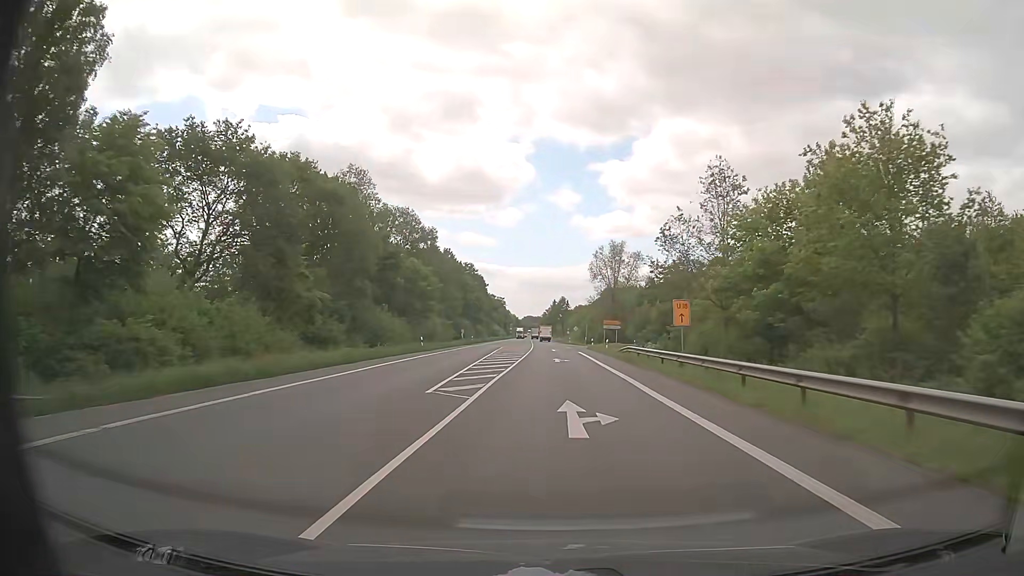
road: primary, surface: asphalt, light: Day
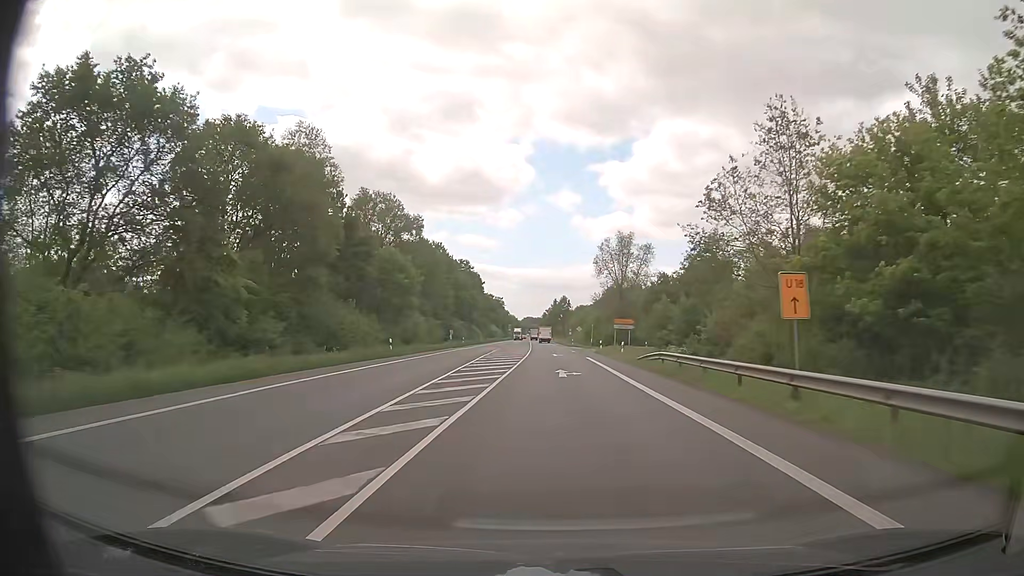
(0.0, +11.4) m; 0°
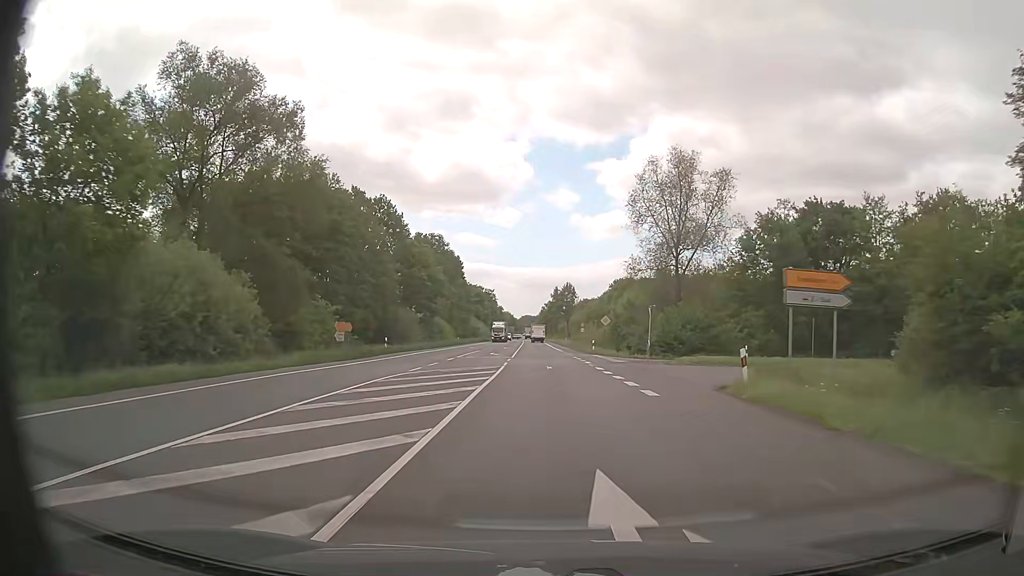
(+0.1, +45.8) m; 0°
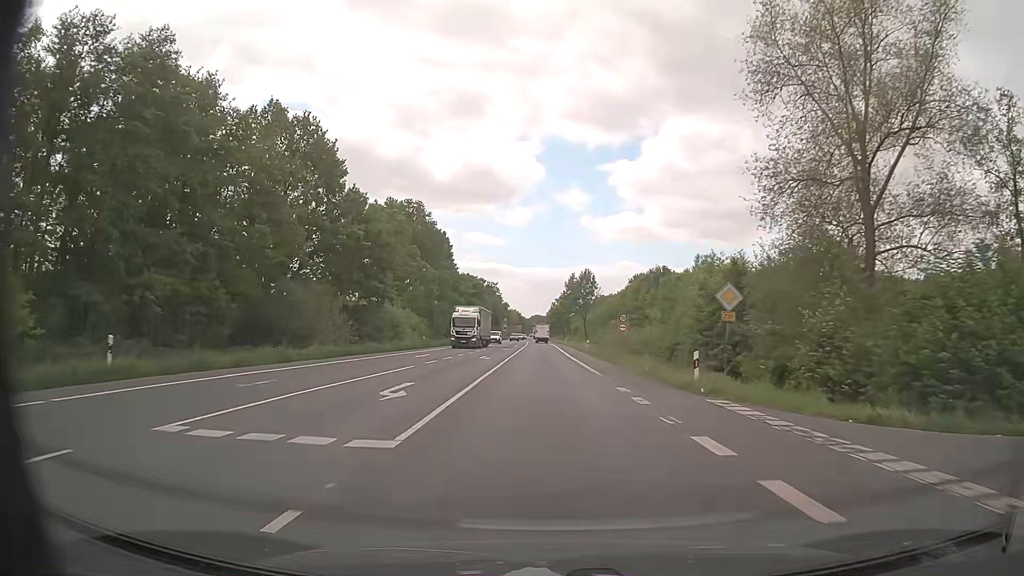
(-0.1, +34.4) m; -1°
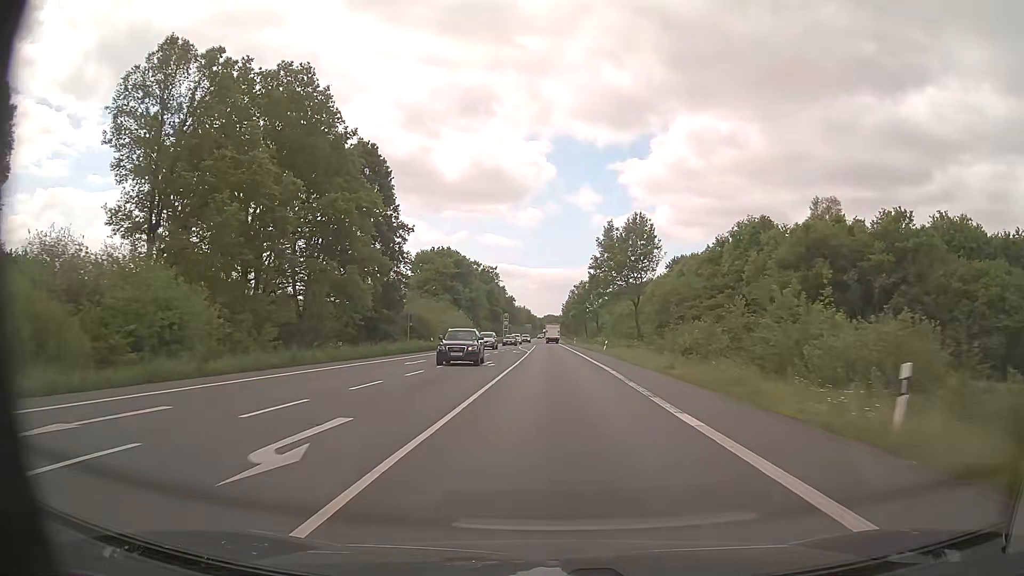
(-0.8, +57.3) m; -1°
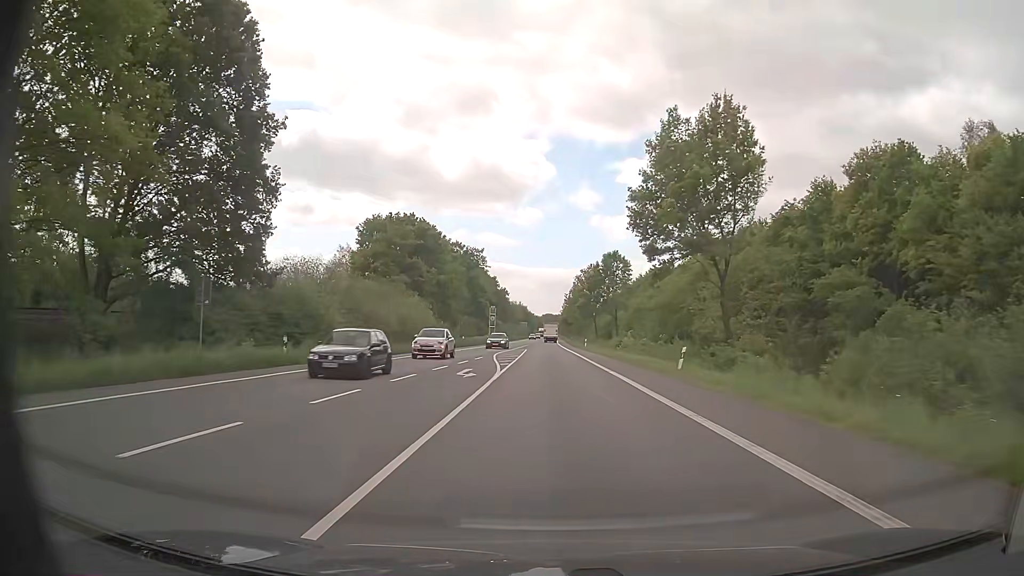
(+0.1, +34.4) m; 0°
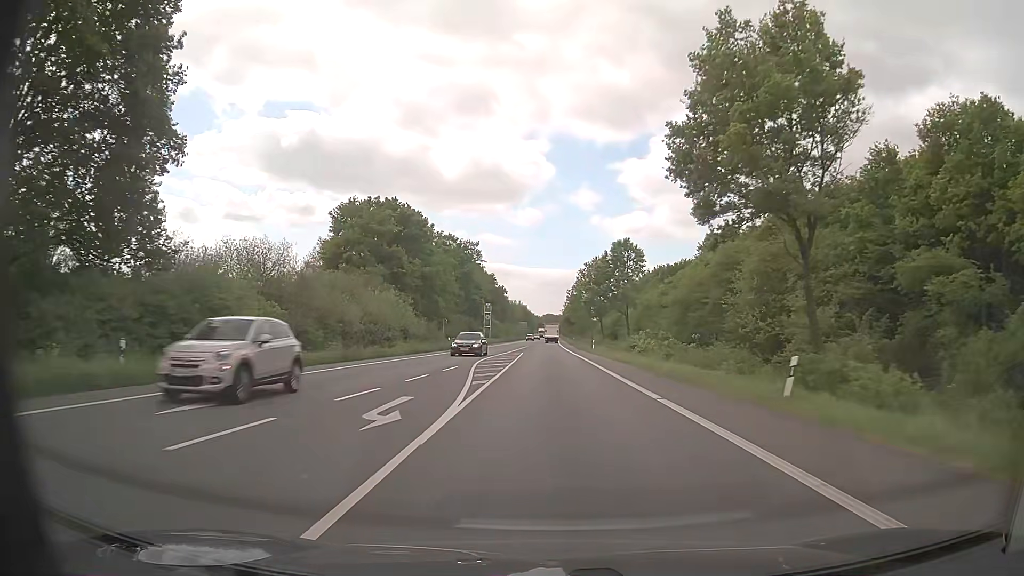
(0.0, +11.5) m; 0°
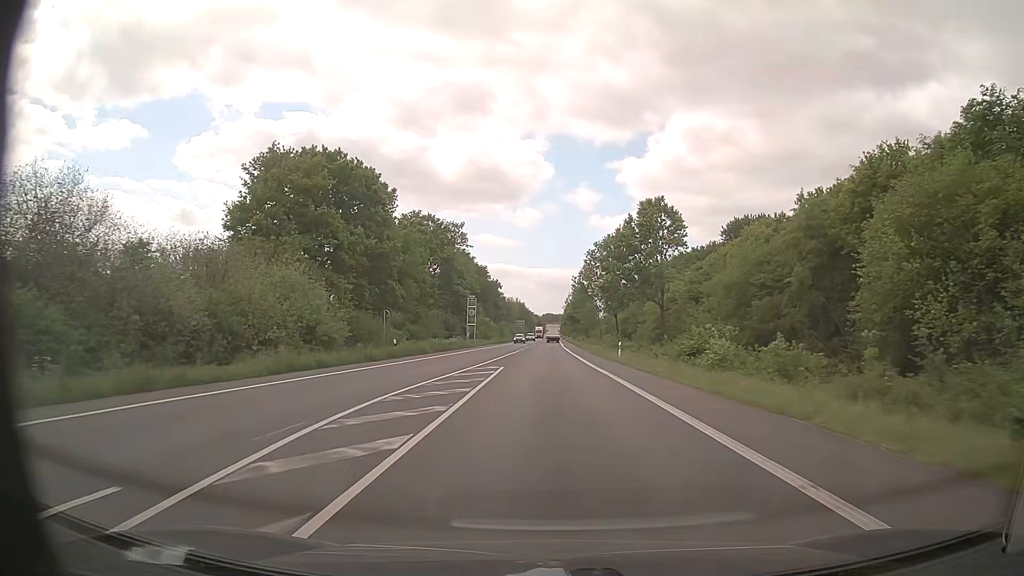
(0.0, +22.9) m; 0°
(0, +10) (0, +20) (0, +30) (0, +40) (0, +50) (0, +60) (0, +70) (0, +80) (0, +90) (0, +100) m
